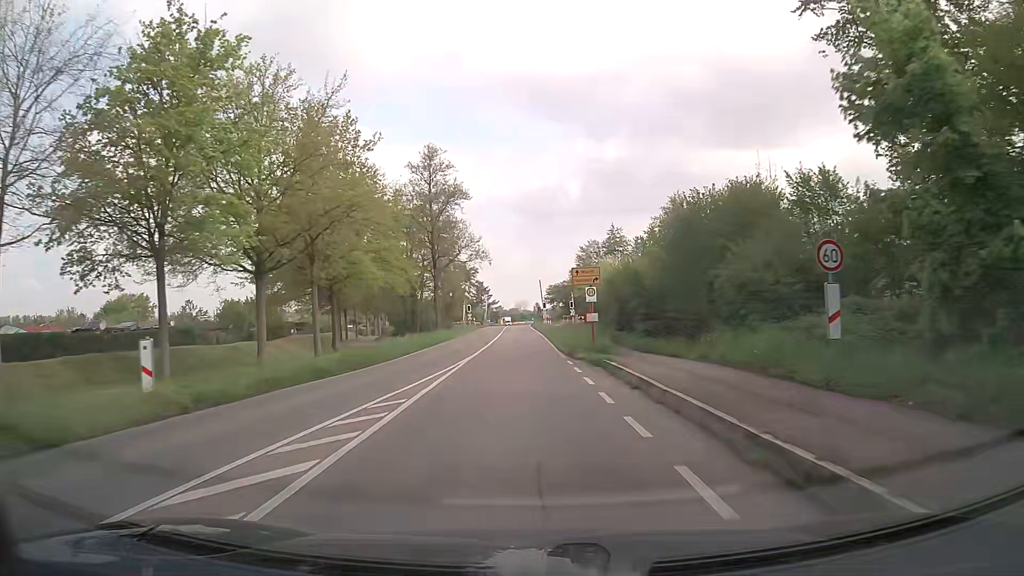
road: secondary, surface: asphalt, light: Day
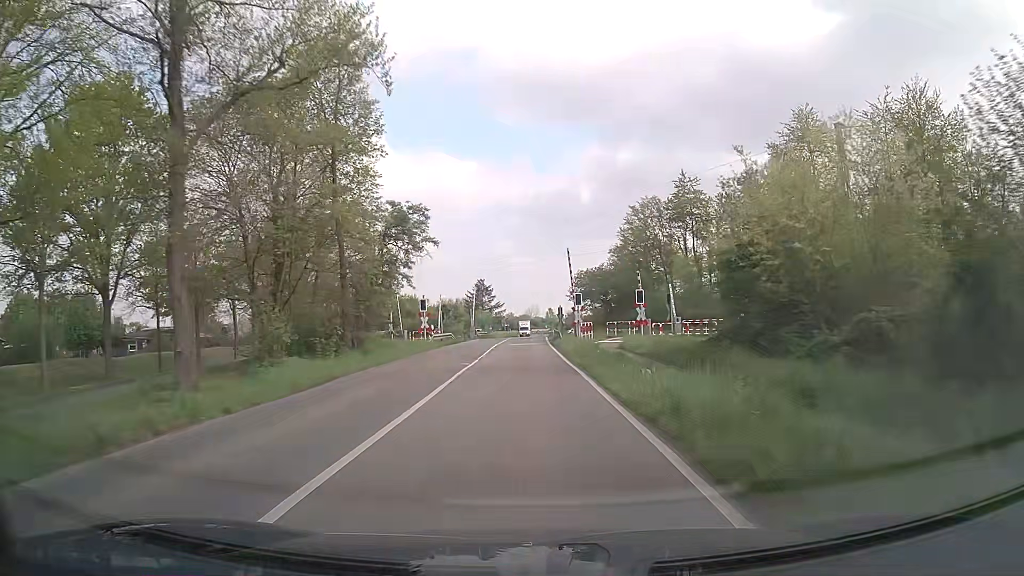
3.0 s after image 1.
(-0.6, +43.7) m; -1°
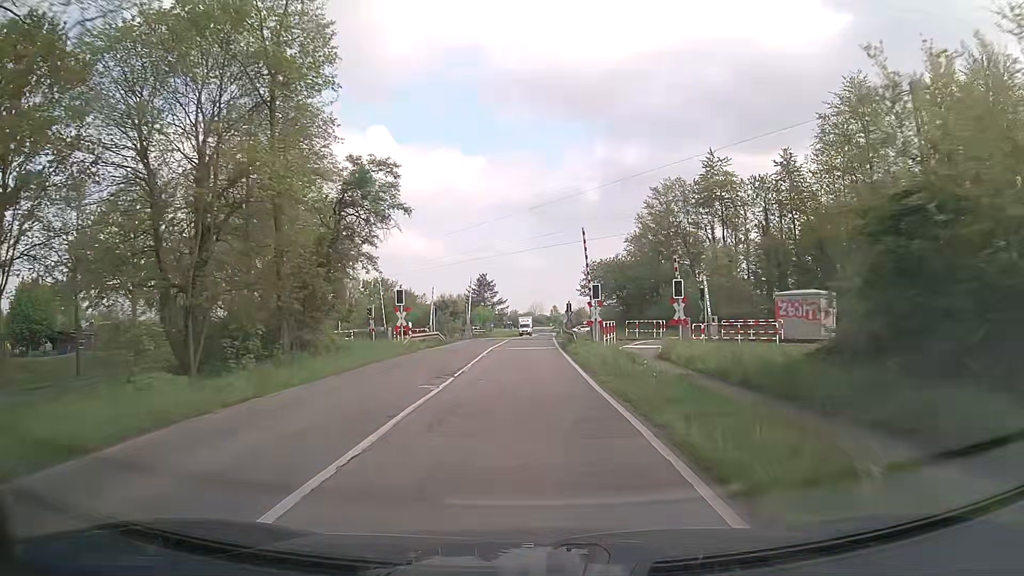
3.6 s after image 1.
(0.0, +8.7) m; 0°
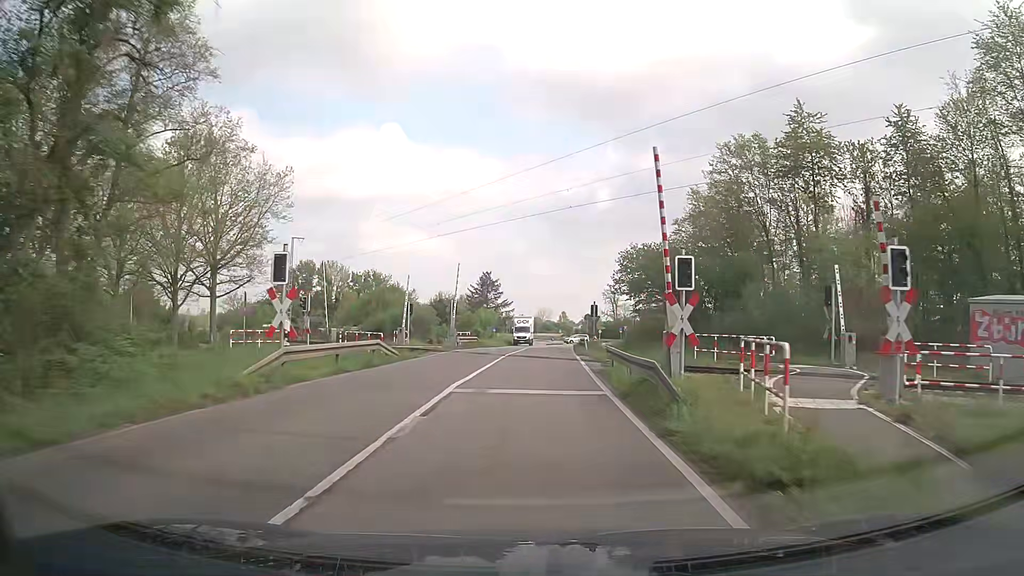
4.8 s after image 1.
(-0.2, +17.2) m; -1°
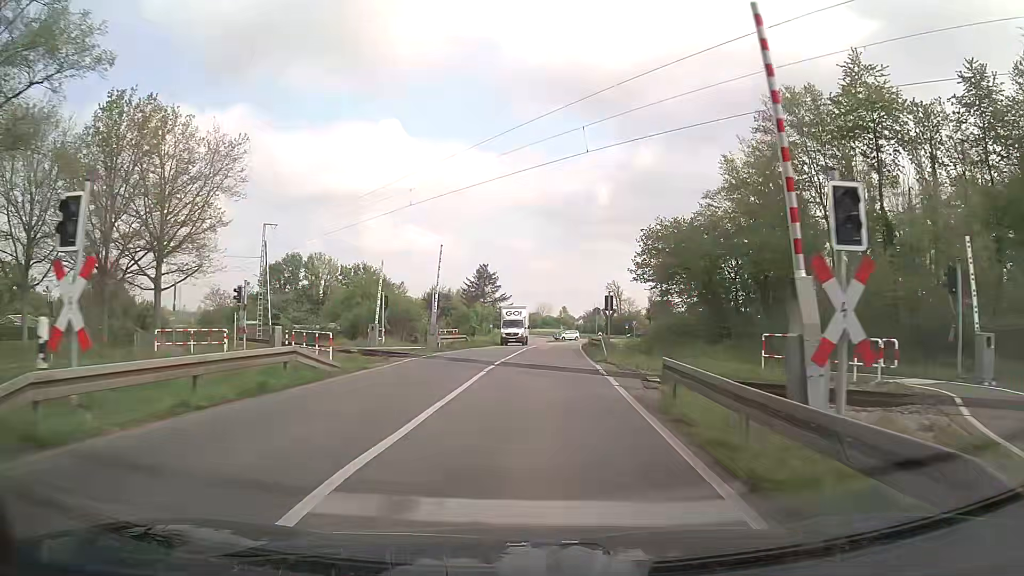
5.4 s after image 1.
(0.0, +8.3) m; 0°
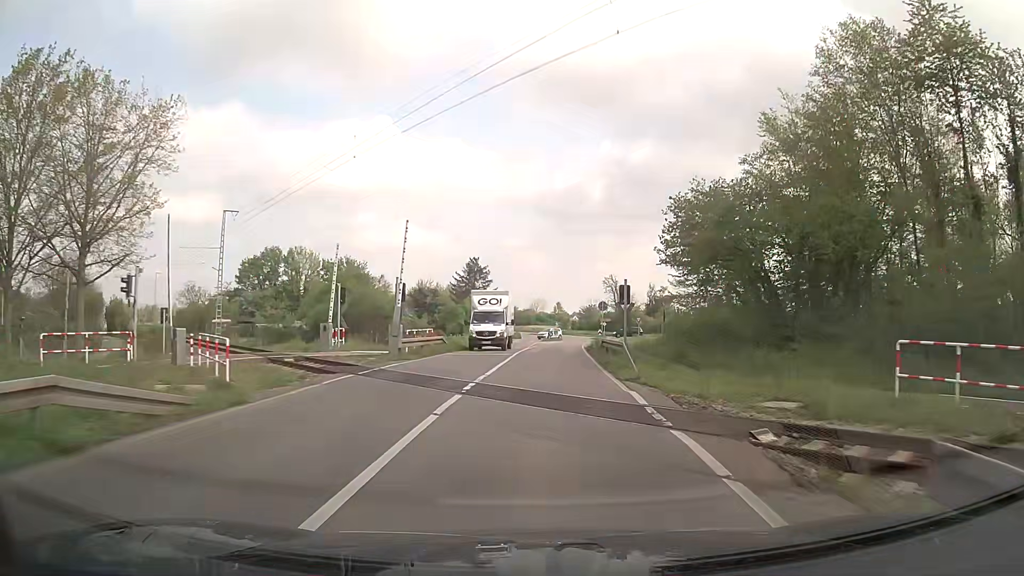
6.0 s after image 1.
(0.0, +8.1) m; 0°
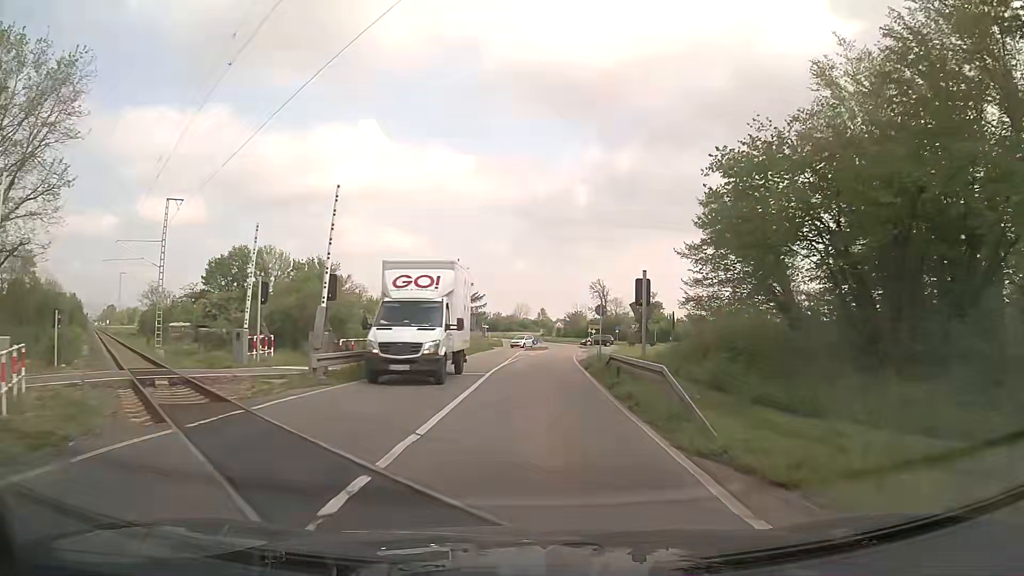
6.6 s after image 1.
(+0.1, +8.0) m; +1°
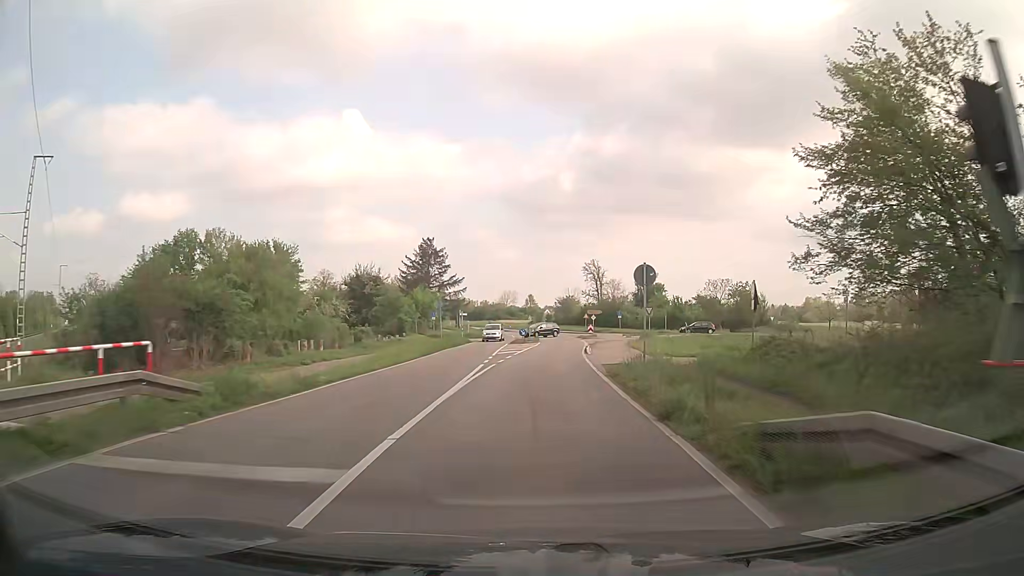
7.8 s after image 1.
(+0.2, +16.0) m; +1°
(0, +10) (0, +20) (+1, +30) (+1, +40) (+2, +50) (+3, +60) (+3, +70) (+3, +80) (+2, +90) (+1, +100) m
